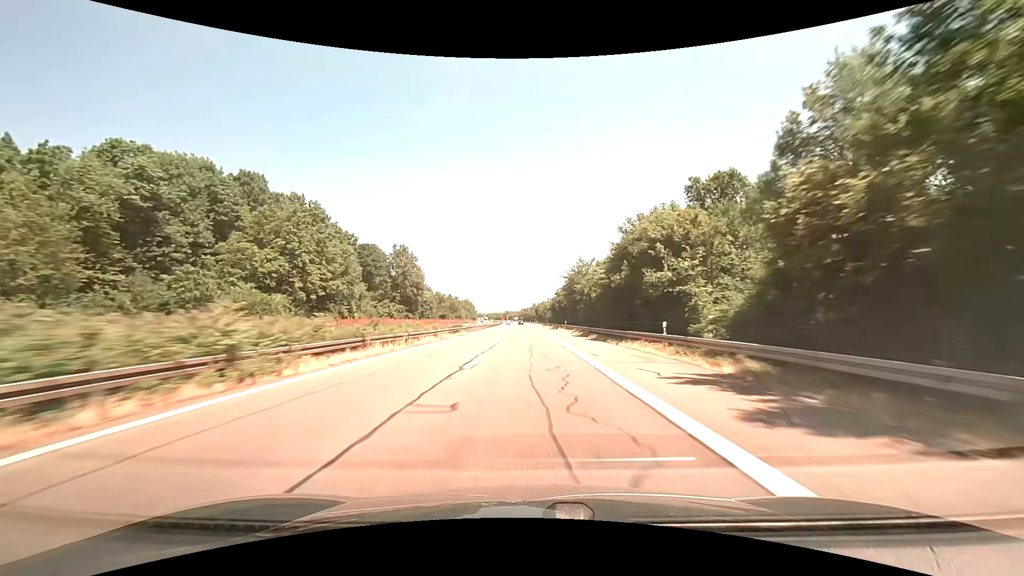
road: motorway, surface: asphalt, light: Day
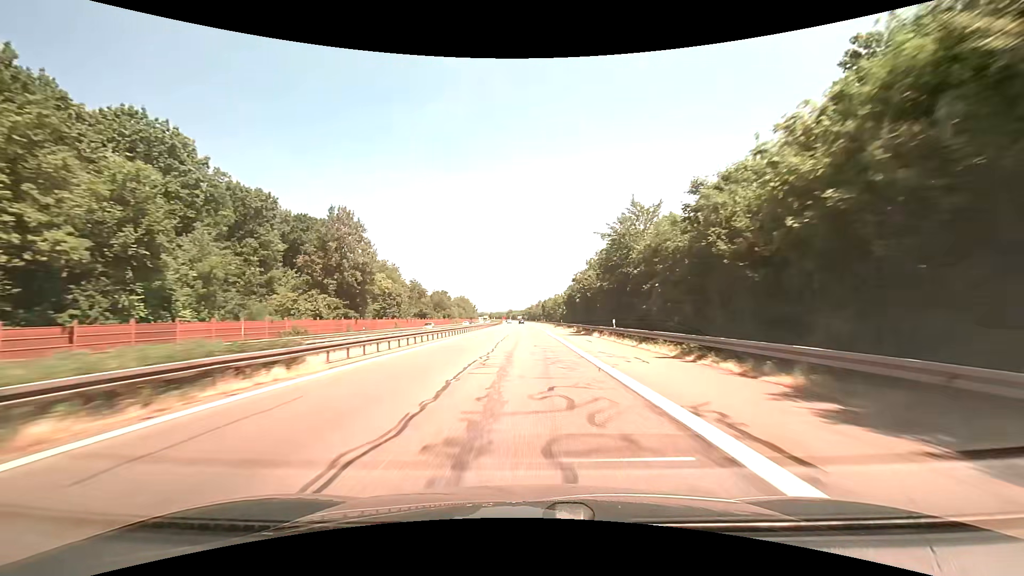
(-0.1, +39.0) m; 0°
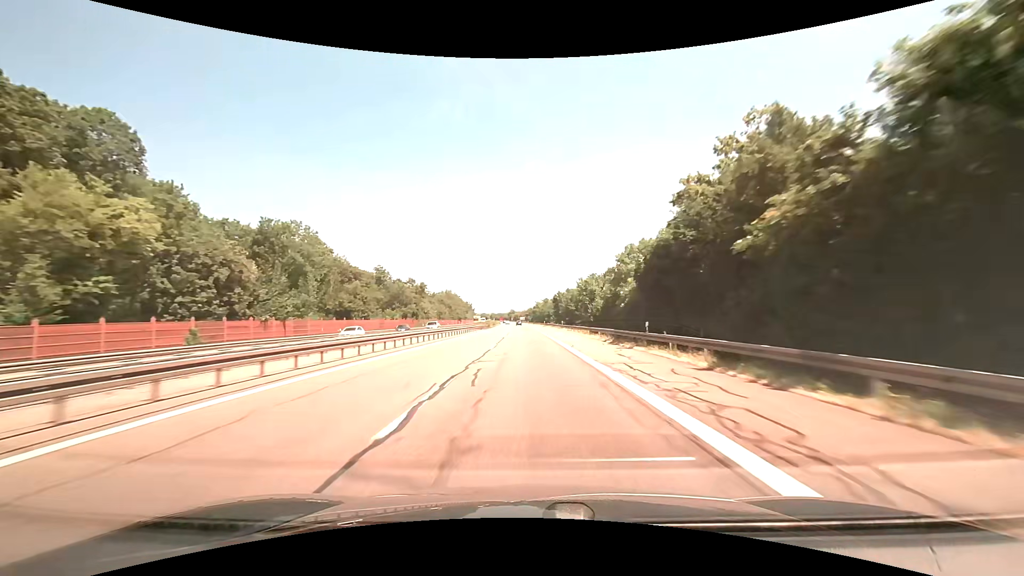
(-0.2, +58.4) m; -1°
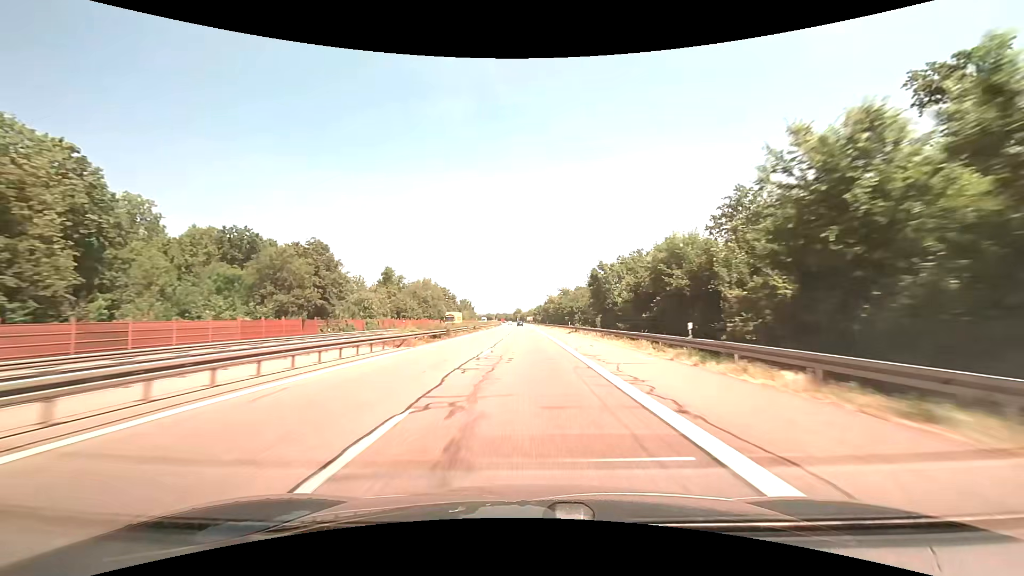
(-0.3, +58.5) m; -1°
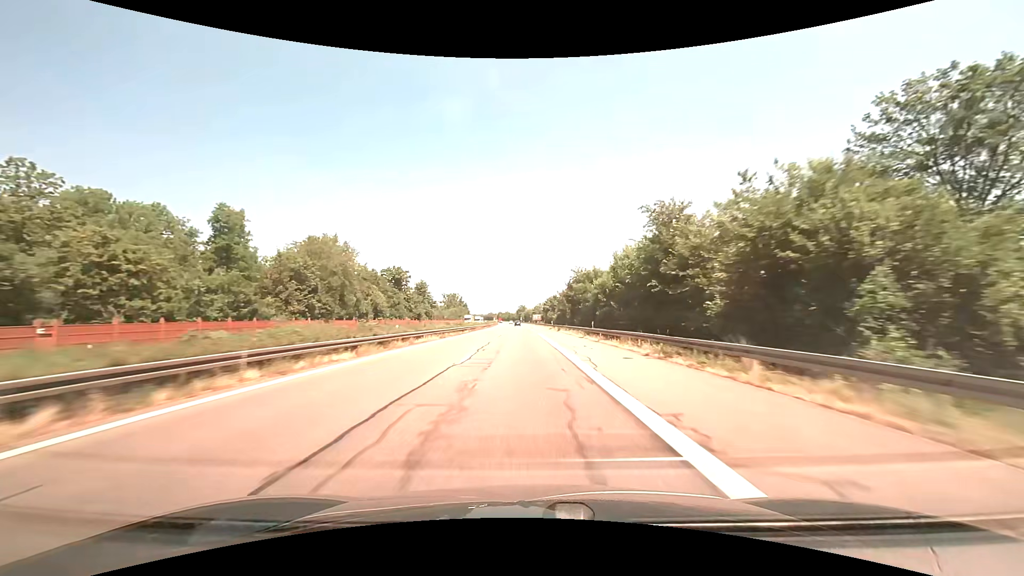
(-0.3, +77.9) m; -1°
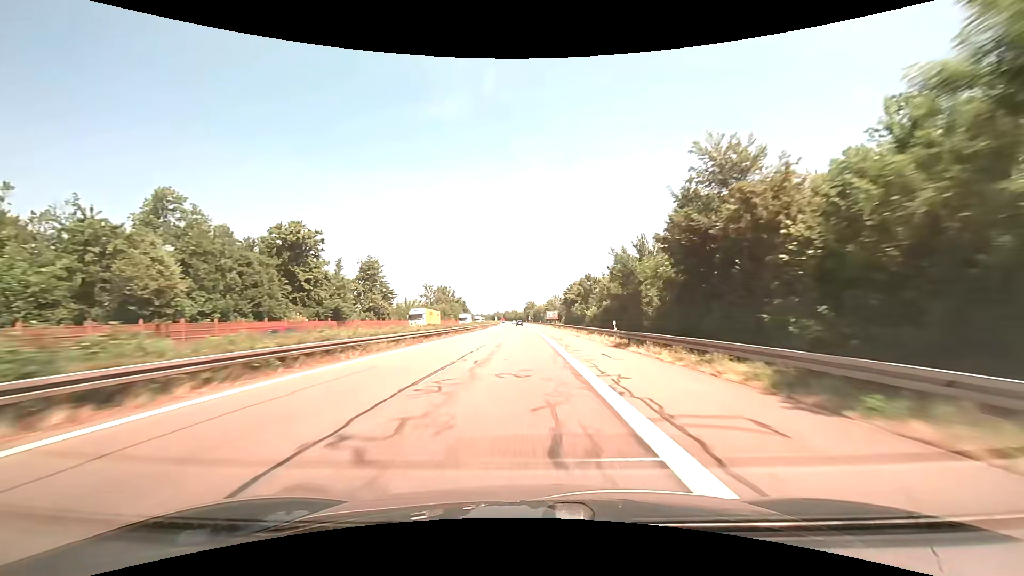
(-0.5, +58.4) m; -1°
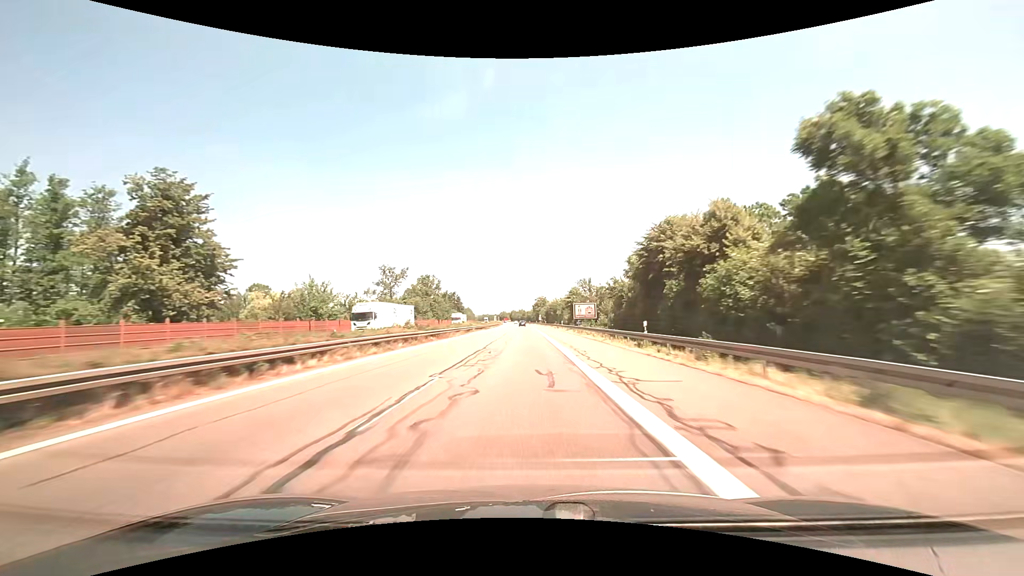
(-0.5, +58.5) m; -1°
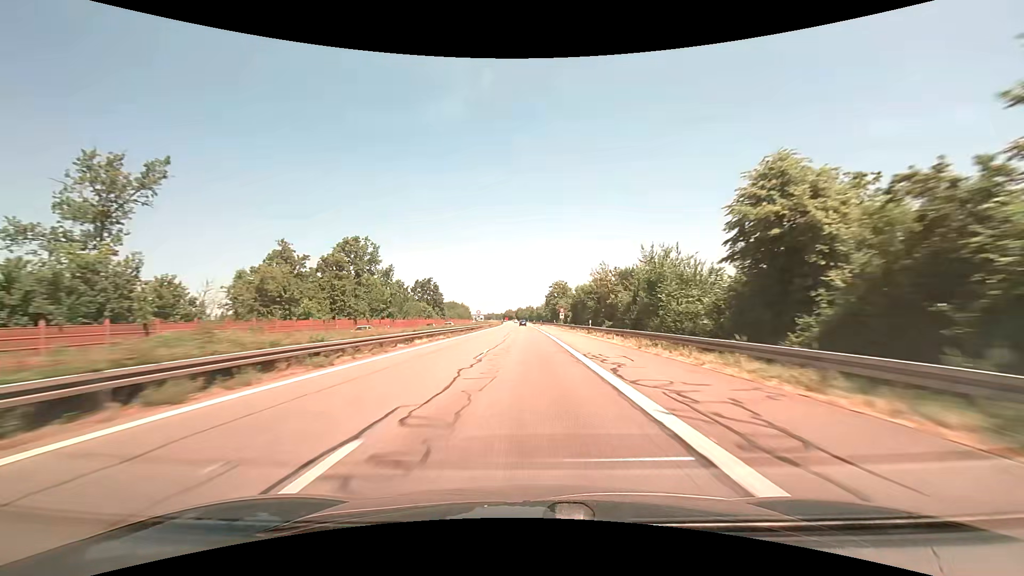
(-0.6, +77.9) m; -1°
(0, +10) (0, +20) (0, +30) (0, +40) (0, +50) (0, +60) (0, +70) (-1, +80) (-1, +90) (-1, +100) m
